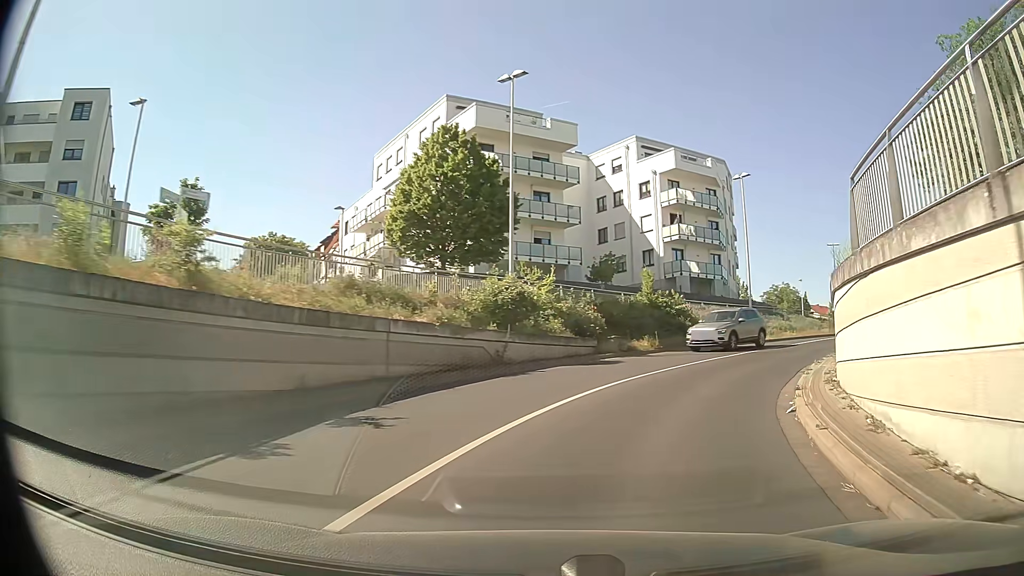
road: tertiary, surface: asphalt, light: Day
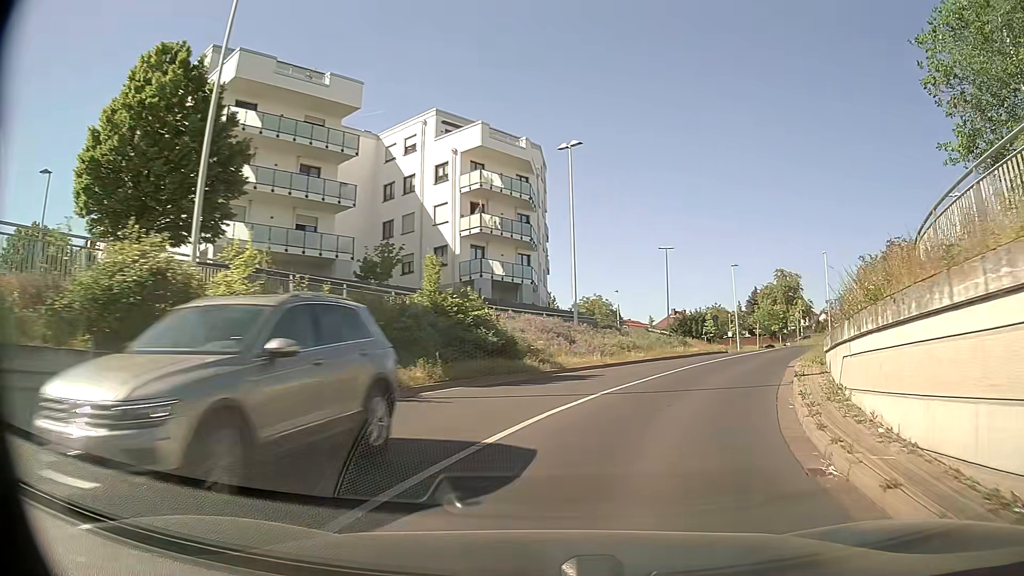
(+1.5, +11.2) m; +16°
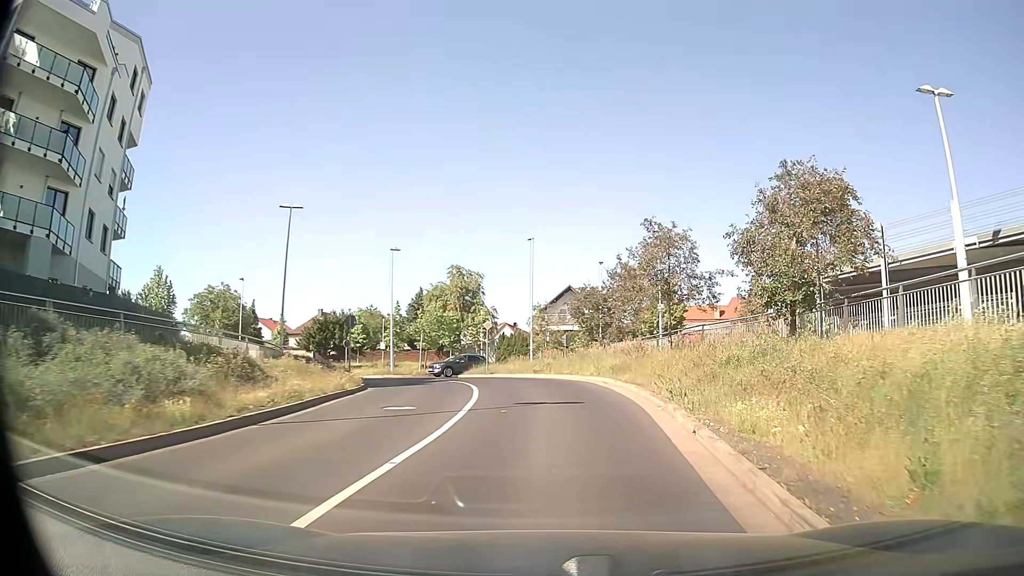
(+6.1, +21.4) m; +29°
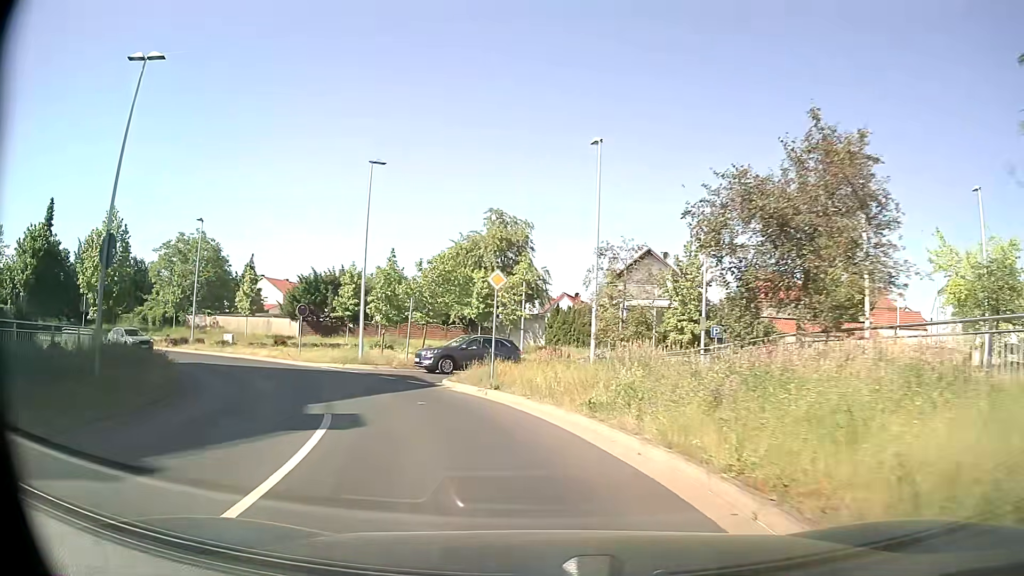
(+0.1, +20.4) m; -6°
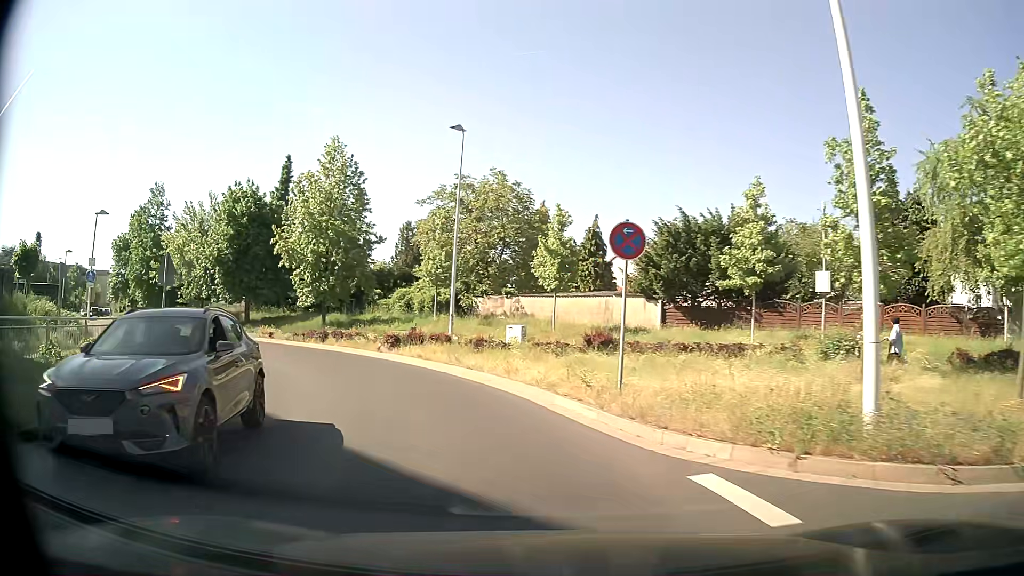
(-6.7, +23.2) m; -31°
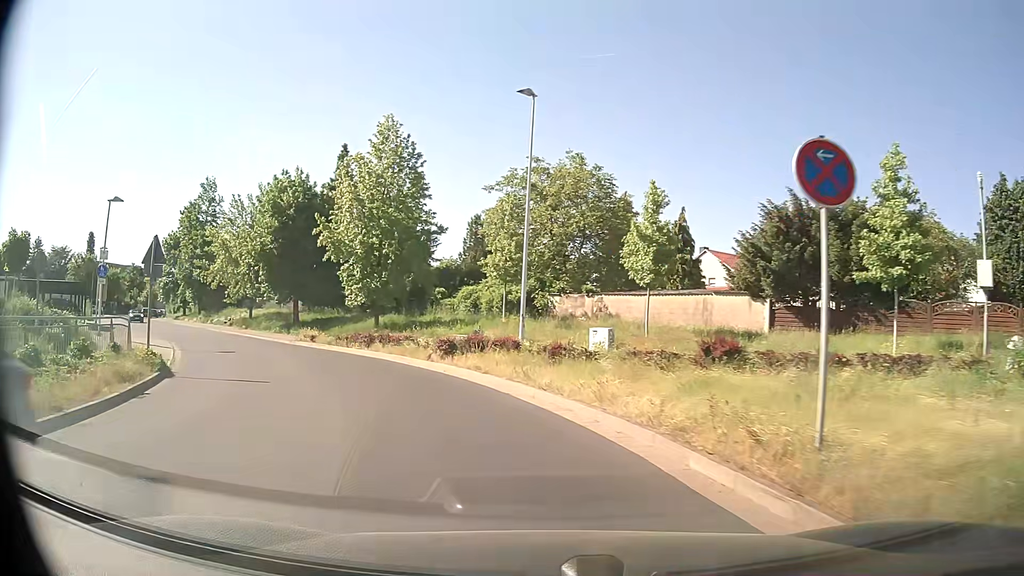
(-0.3, +5.0) m; -8°
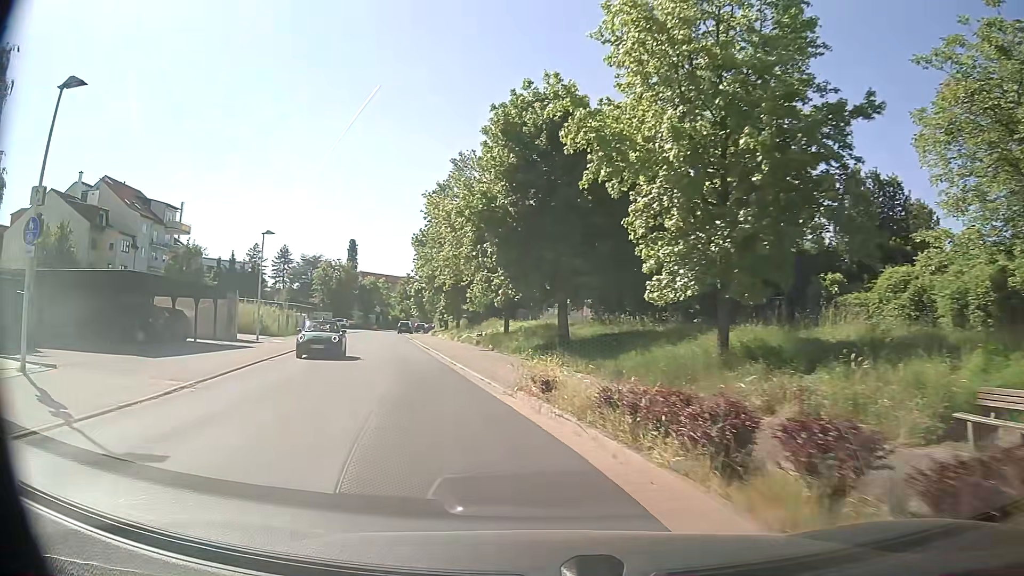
(-4.6, +20.0) m; -27°
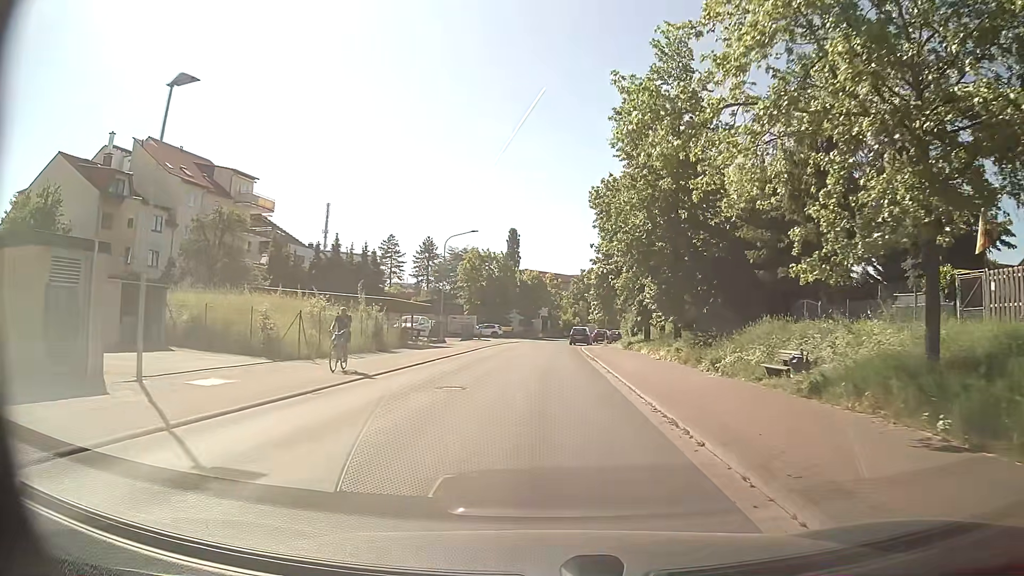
(-5.1, +26.7) m; -15°
(0, +10) (0, +20) (0, +30) (+1, +40) (+1, +50) (+1, +60) (+2, +70) (+4, +80) (+8, +89) (+12, +98) m
